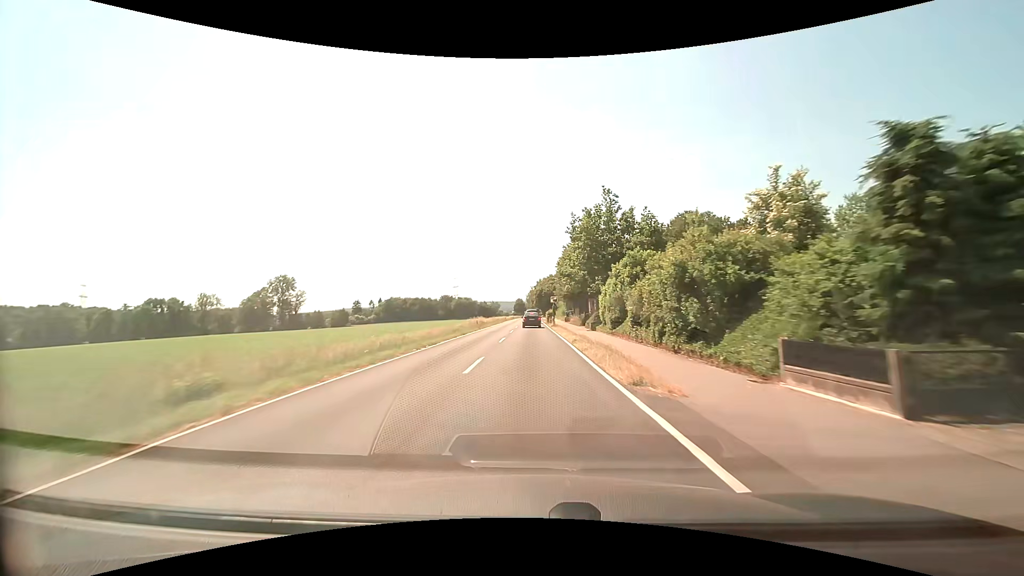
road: secondary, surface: asphalt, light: Day
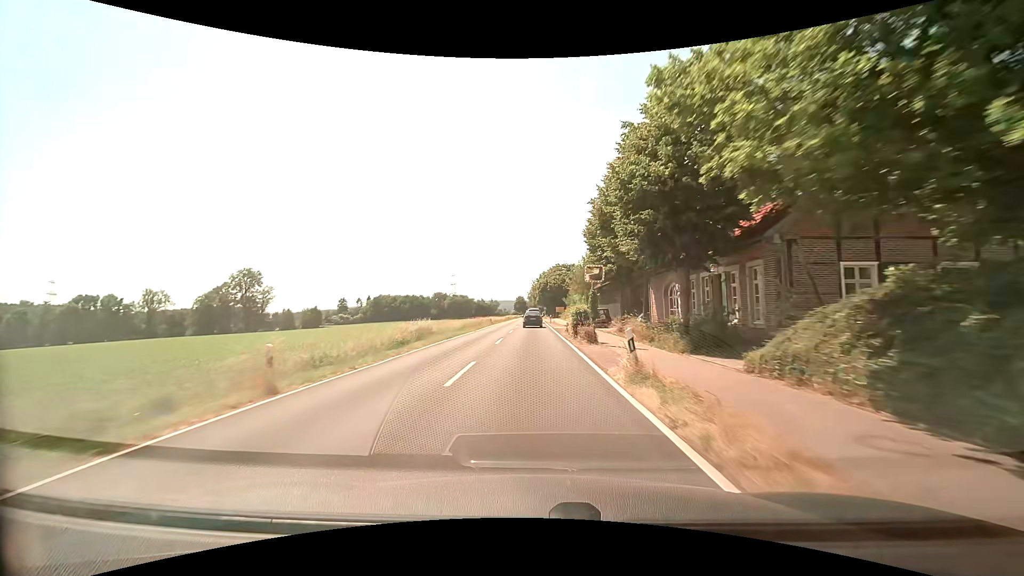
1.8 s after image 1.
(-0.2, +37.7) m; 0°
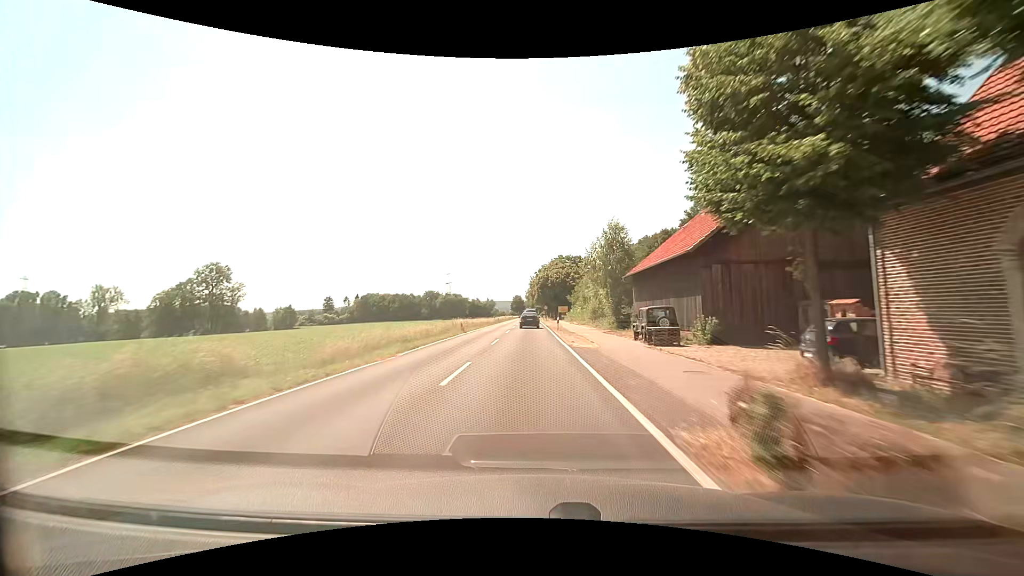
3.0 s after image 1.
(0.0, +23.5) m; 0°
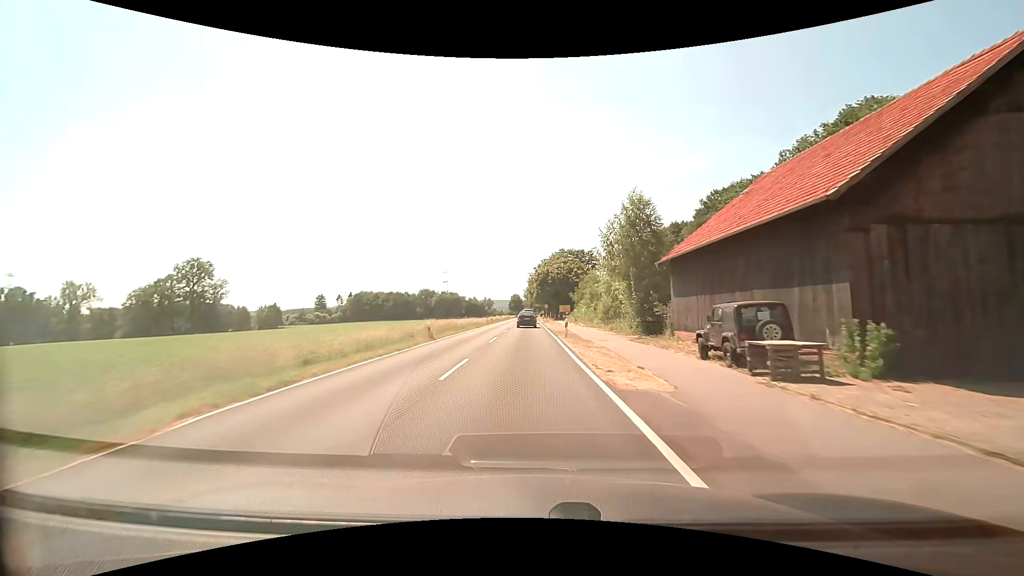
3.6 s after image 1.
(0.0, +11.4) m; 0°
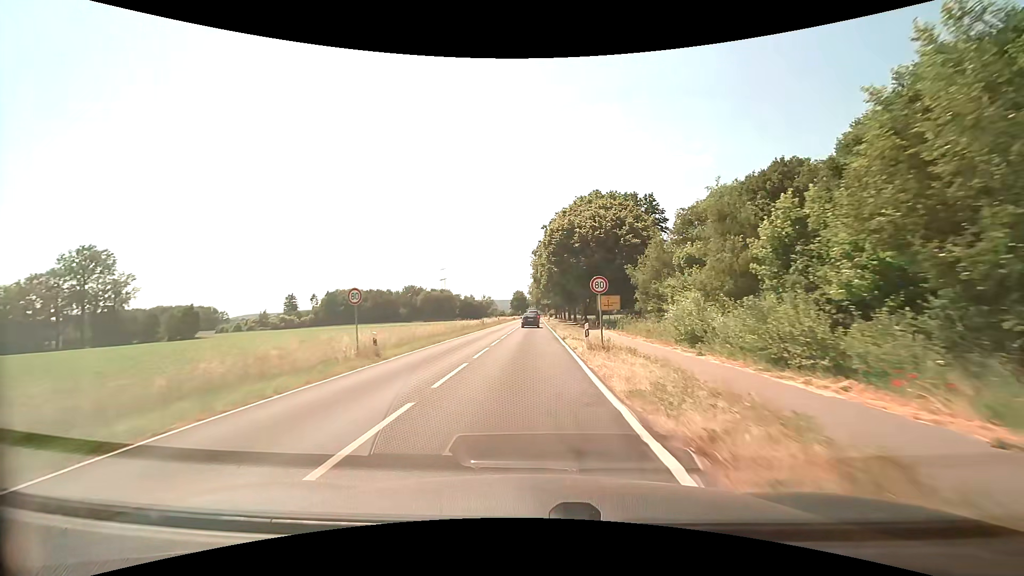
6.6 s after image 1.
(-0.3, +54.4) m; -1°
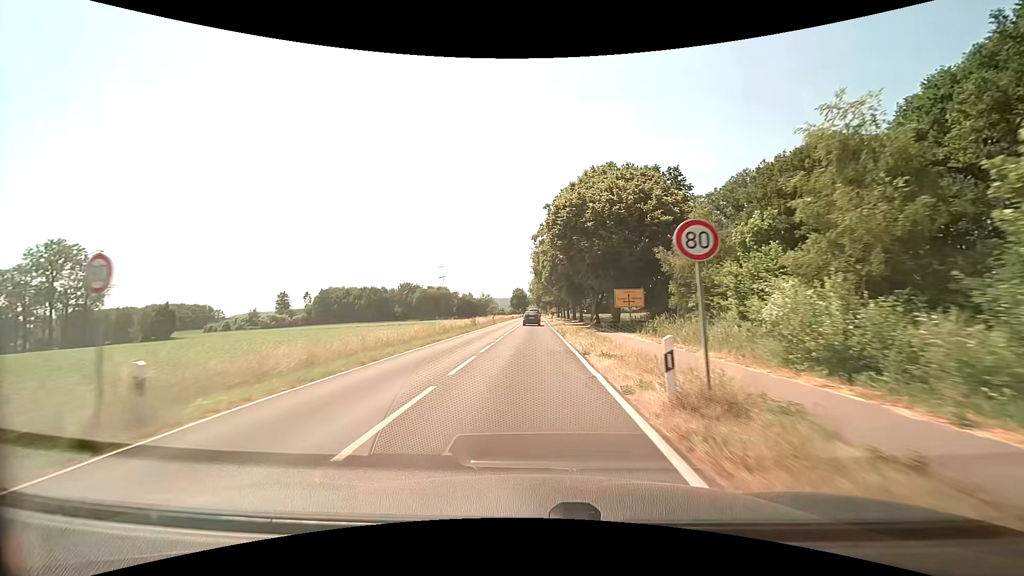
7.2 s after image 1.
(0.0, +10.5) m; 0°
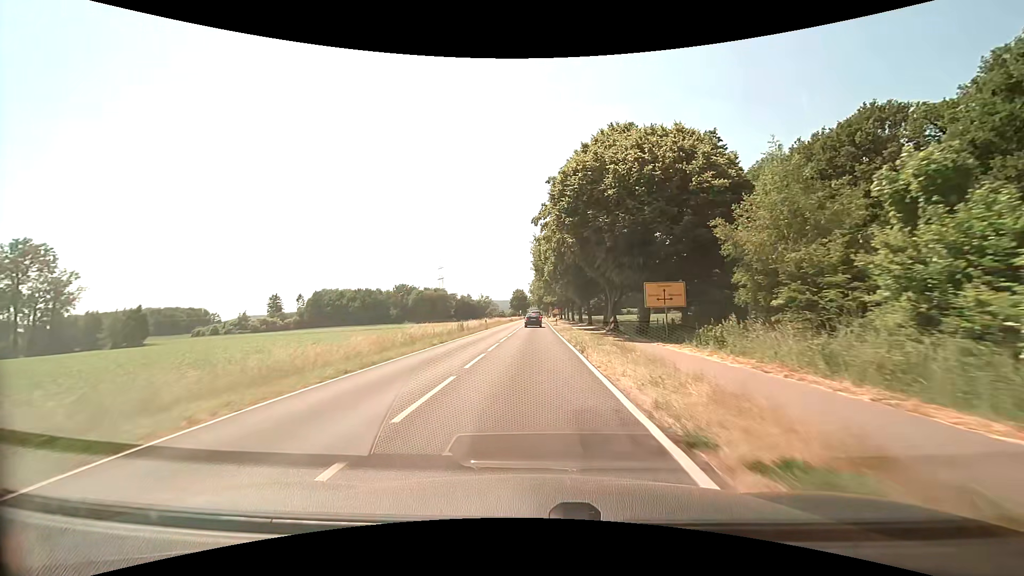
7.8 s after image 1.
(0.0, +10.4) m; 0°
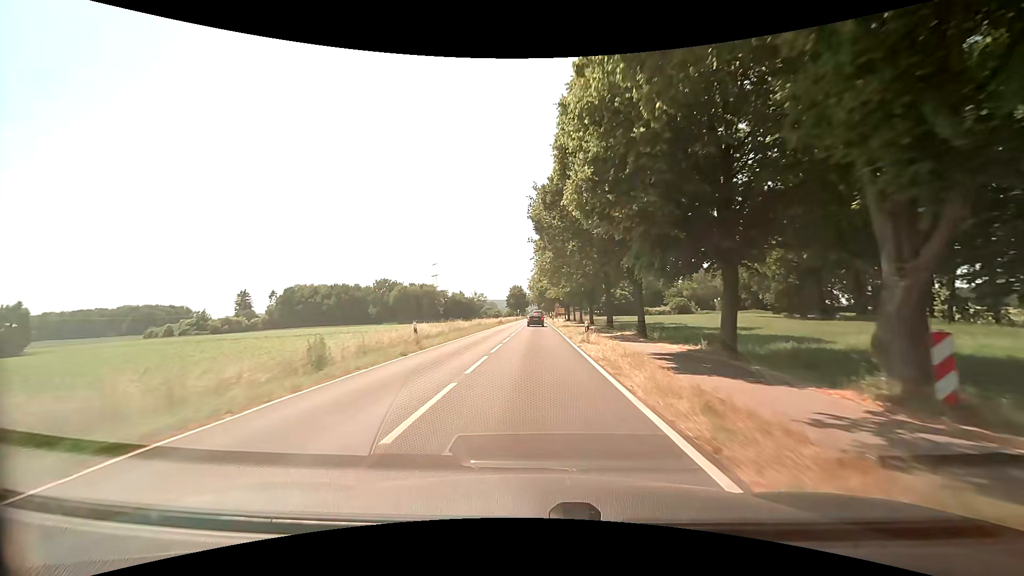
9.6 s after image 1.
(-0.1, +31.0) m; 0°
(0, +10) (0, +20) (0, +30) (0, +40) (0, +50) (0, +60) (+1, +70) (+1, +80) (+1, +90) (+1, +100) m
